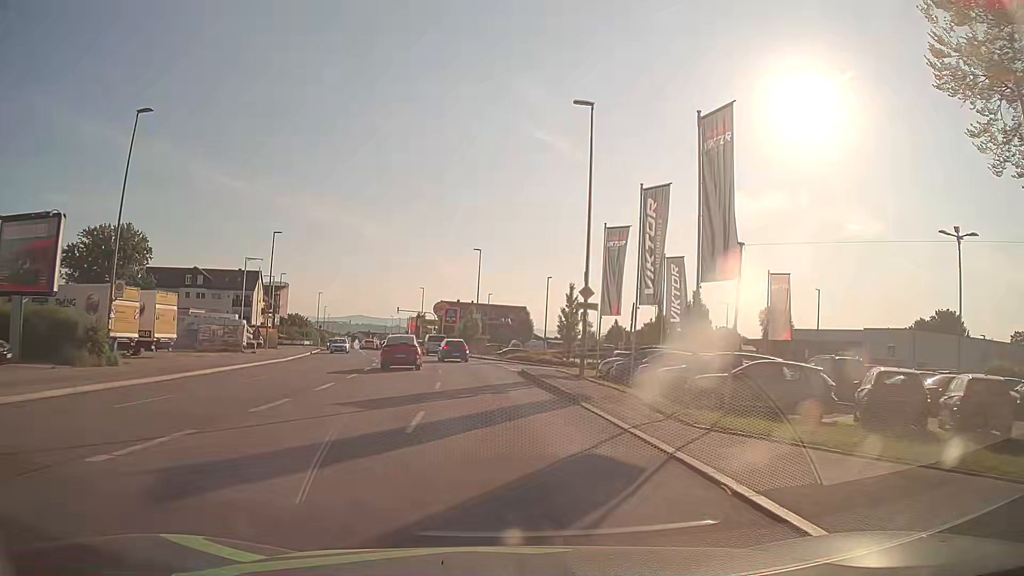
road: tertiary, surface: asphalt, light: Day
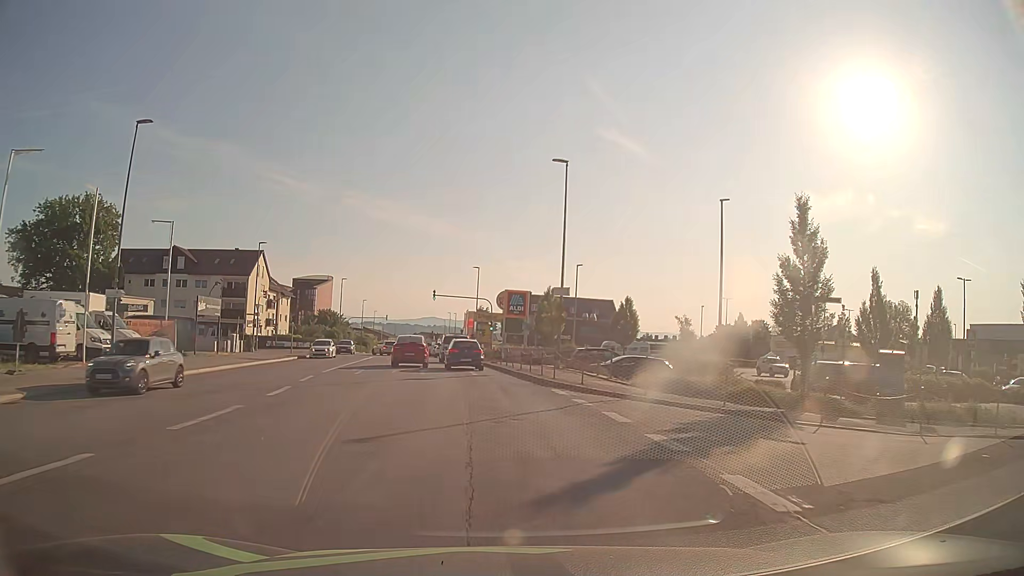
(-1.7, +32.4) m; -6°
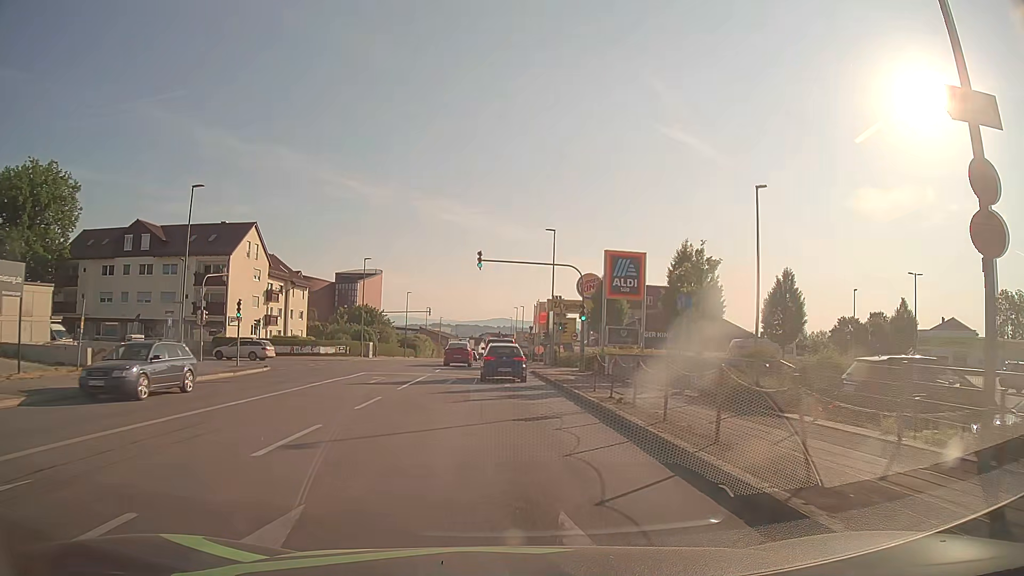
(-1.4, +26.2) m; -5°
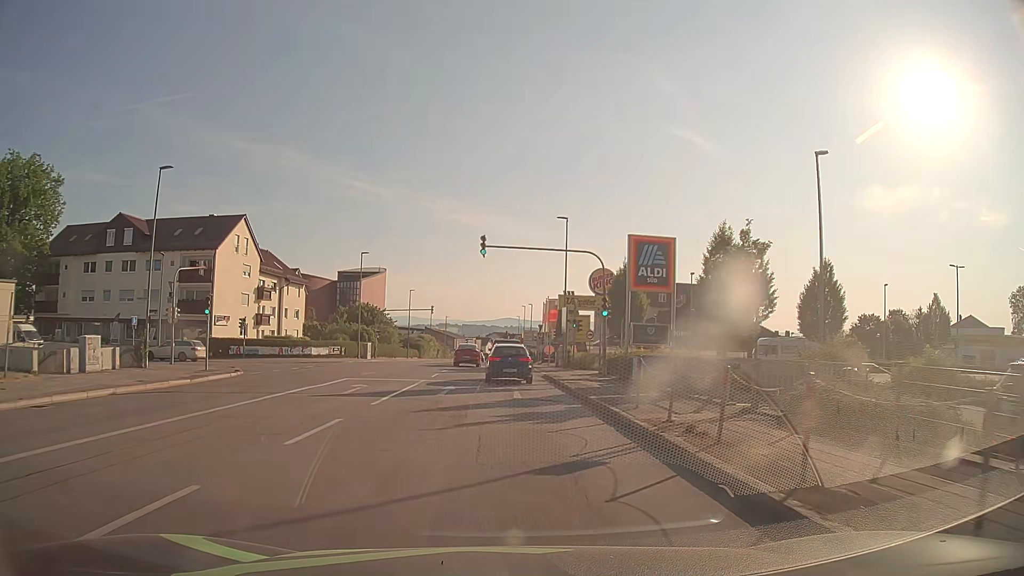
(-0.1, +4.9) m; -1°
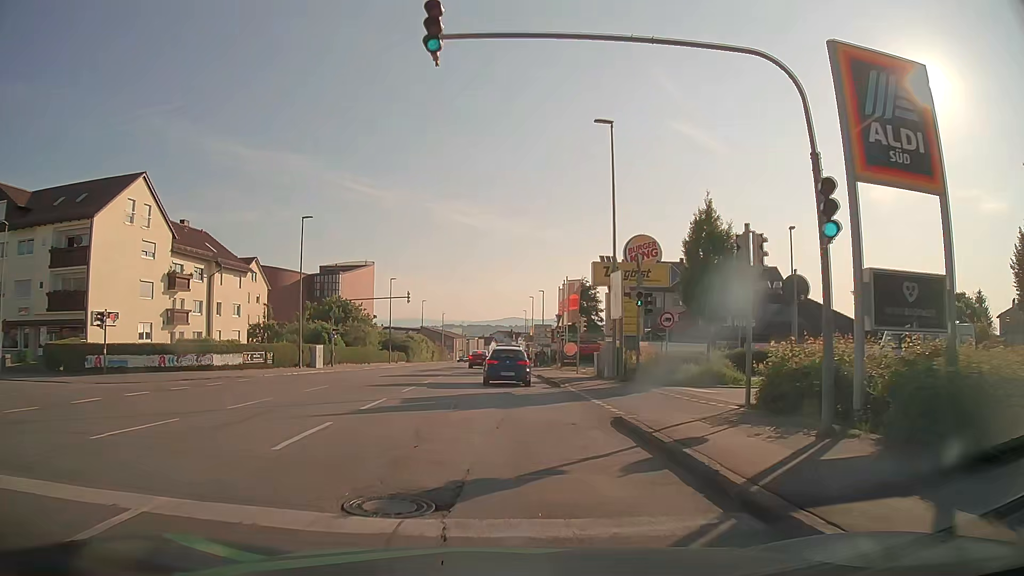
(-0.1, +20.4) m; 0°
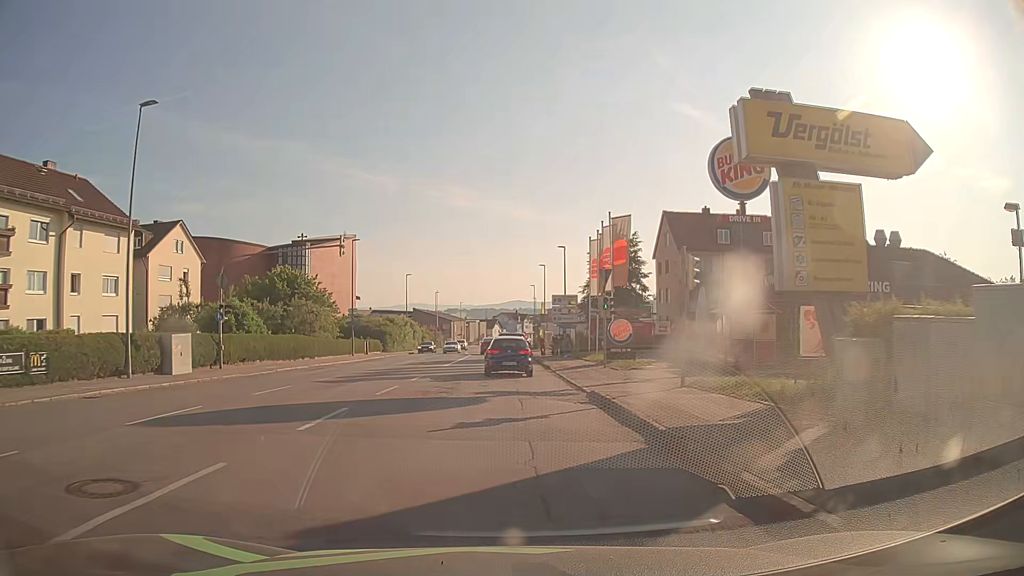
(-0.1, +22.7) m; 0°
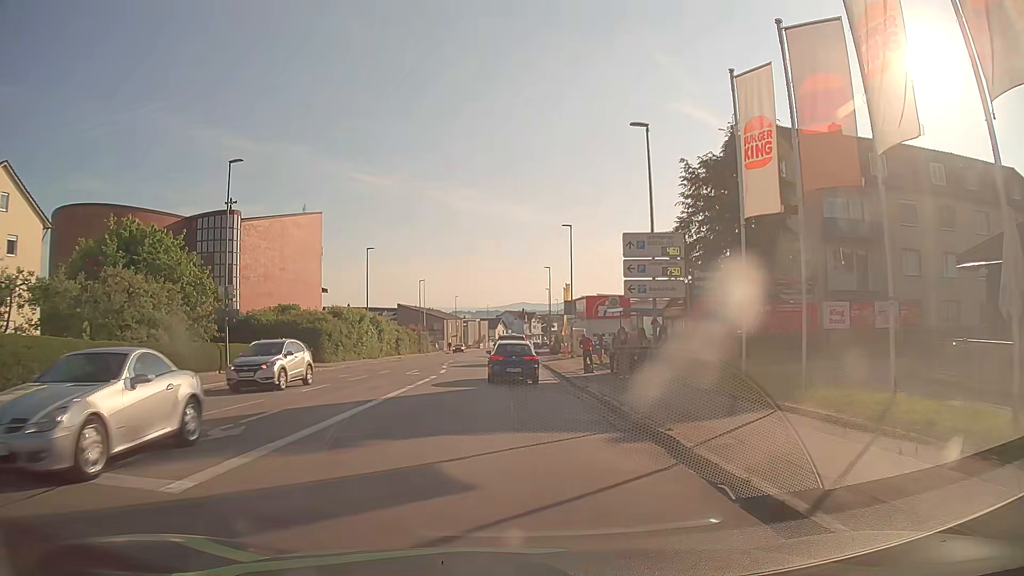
(-0.5, +29.0) m; -1°
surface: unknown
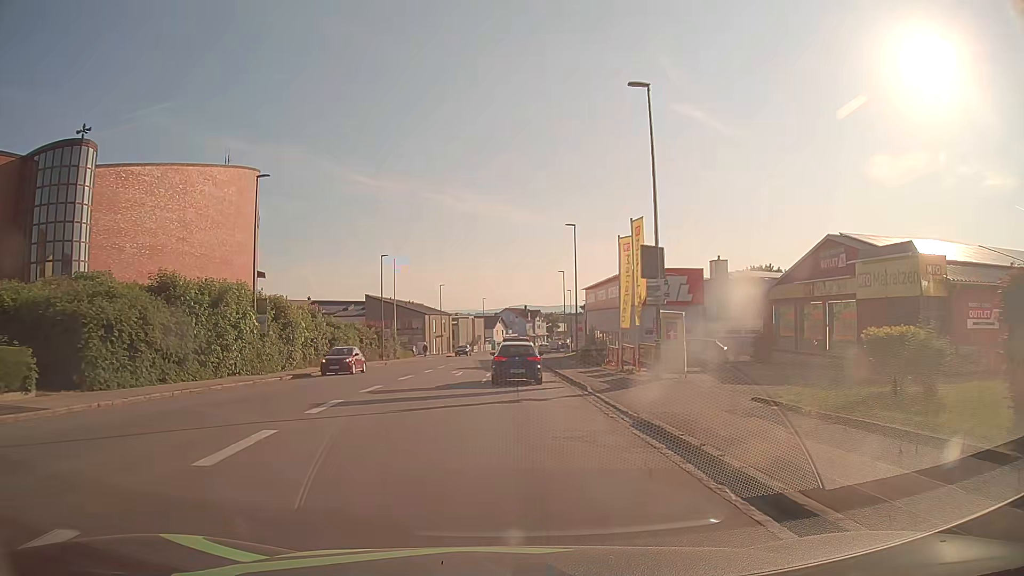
(+0.1, +29.7) m; 0°
(0, +10) (0, +20) (0, +30) (0, +40) (0, +50) (+1, +60) (+1, +70) (+1, +80) (+2, +90) (+3, +100) m
